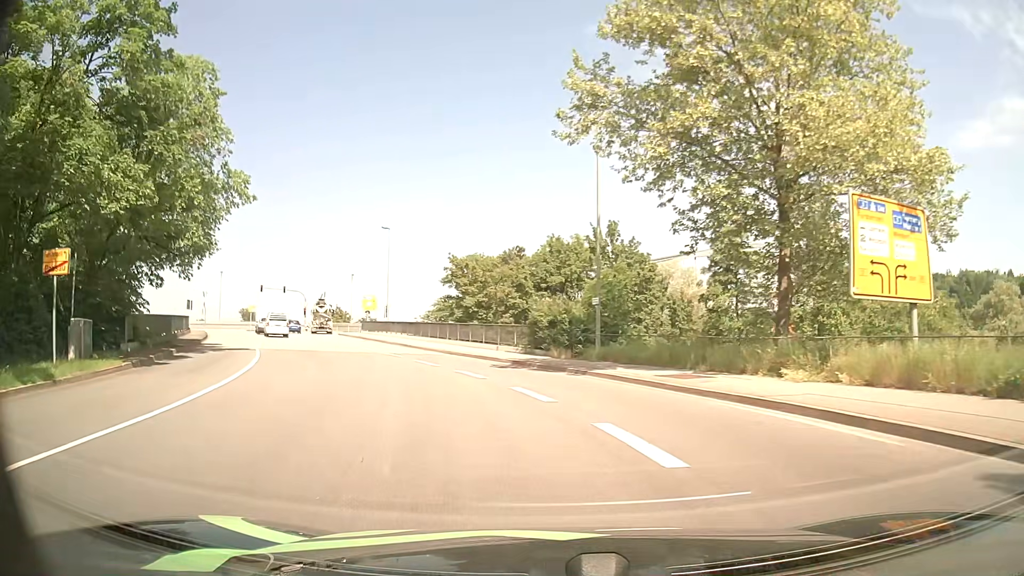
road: primary_link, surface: asphalt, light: Day
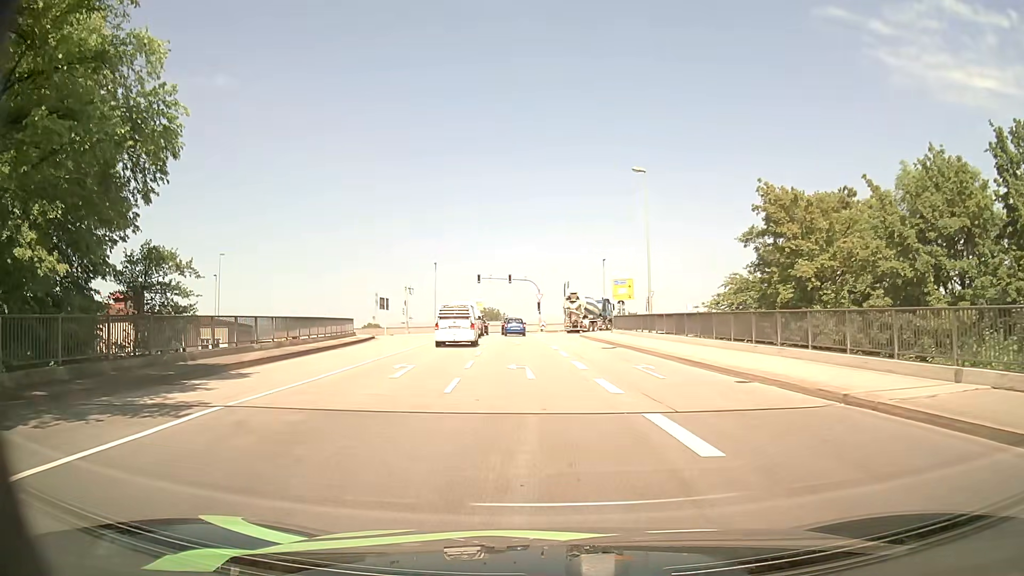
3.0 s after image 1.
(-4.8, +22.2) m; -22°
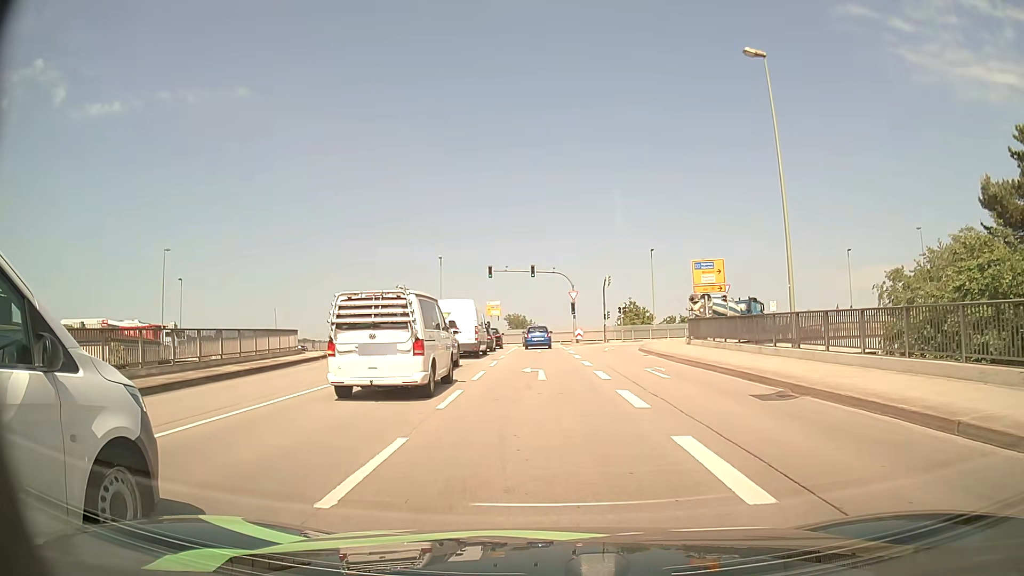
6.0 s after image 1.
(-0.7, +19.5) m; -2°
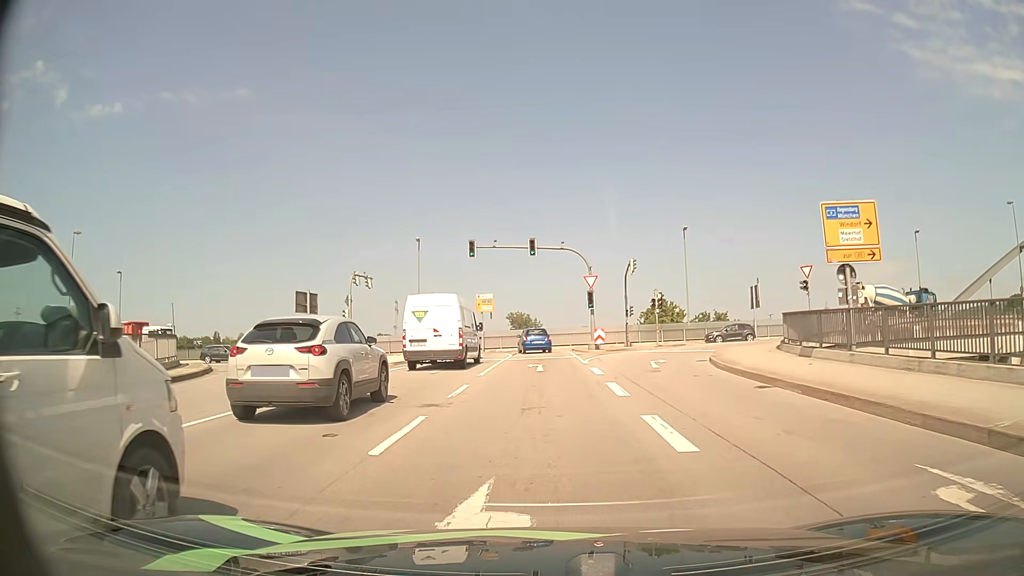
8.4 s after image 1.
(-0.1, +16.0) m; -1°
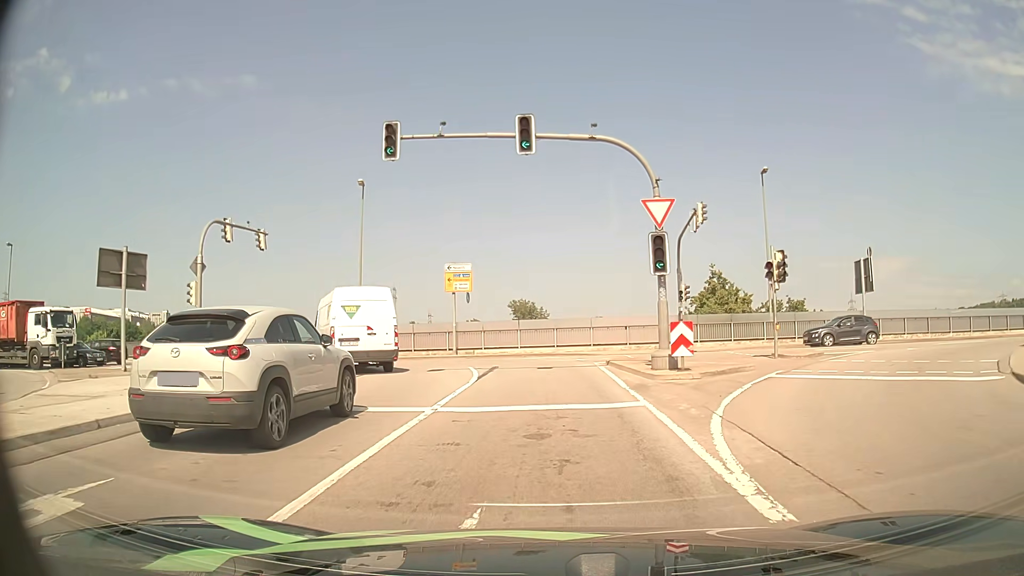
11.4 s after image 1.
(+0.1, +20.8) m; 0°
